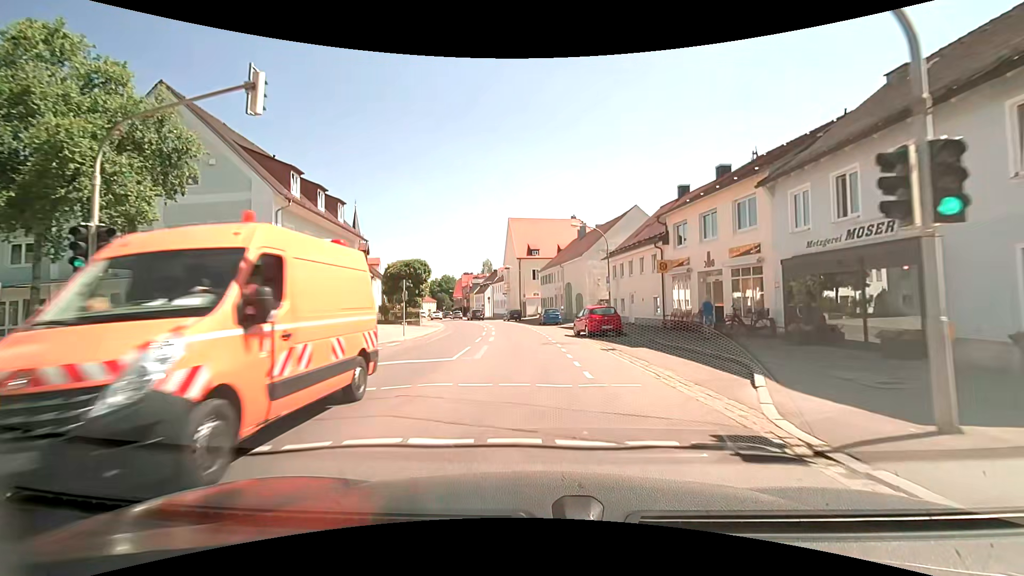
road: secondary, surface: asphalt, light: Day
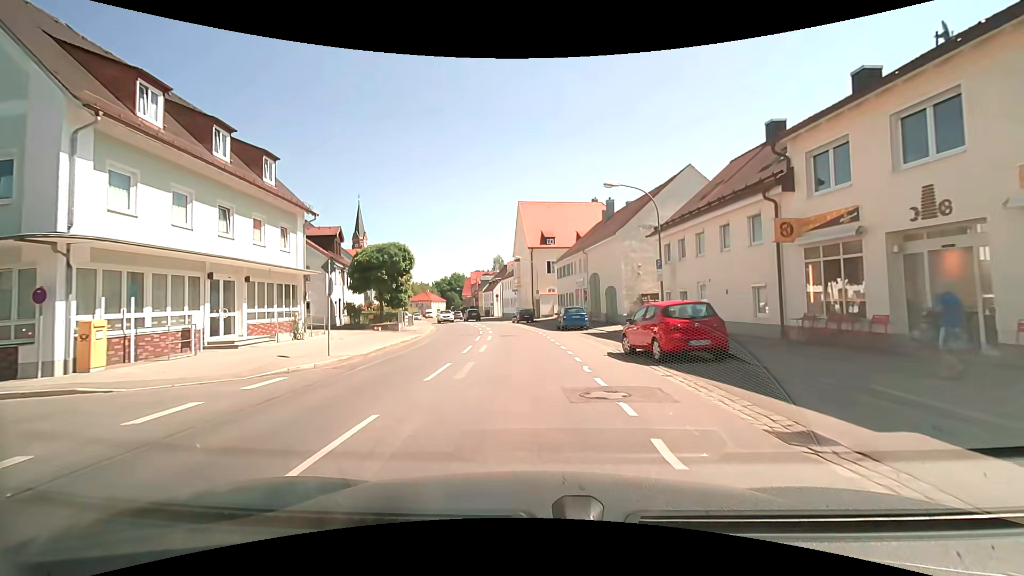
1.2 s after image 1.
(-0.2, +11.7) m; -2°
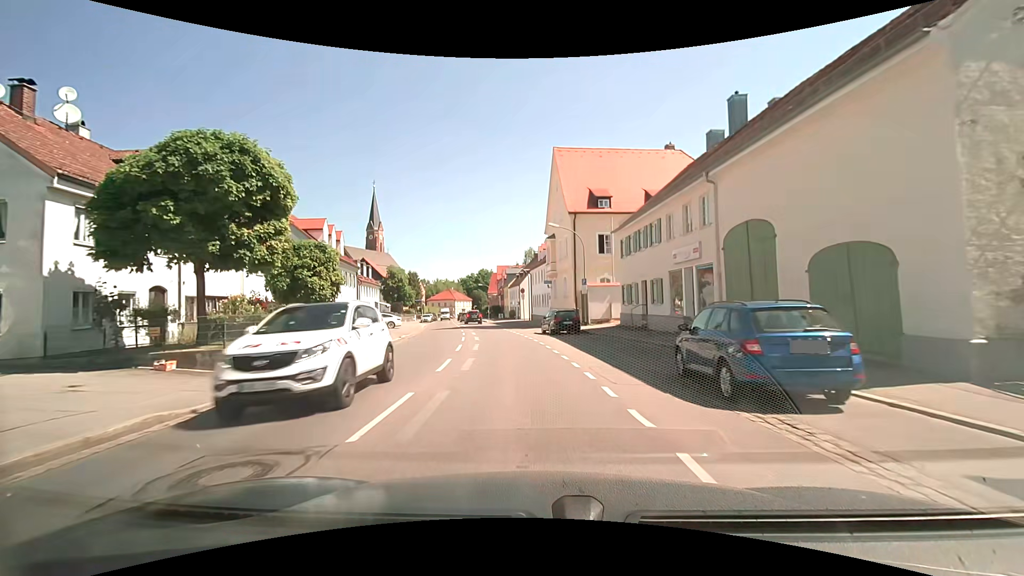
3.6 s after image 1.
(-0.9, +22.8) m; -4°
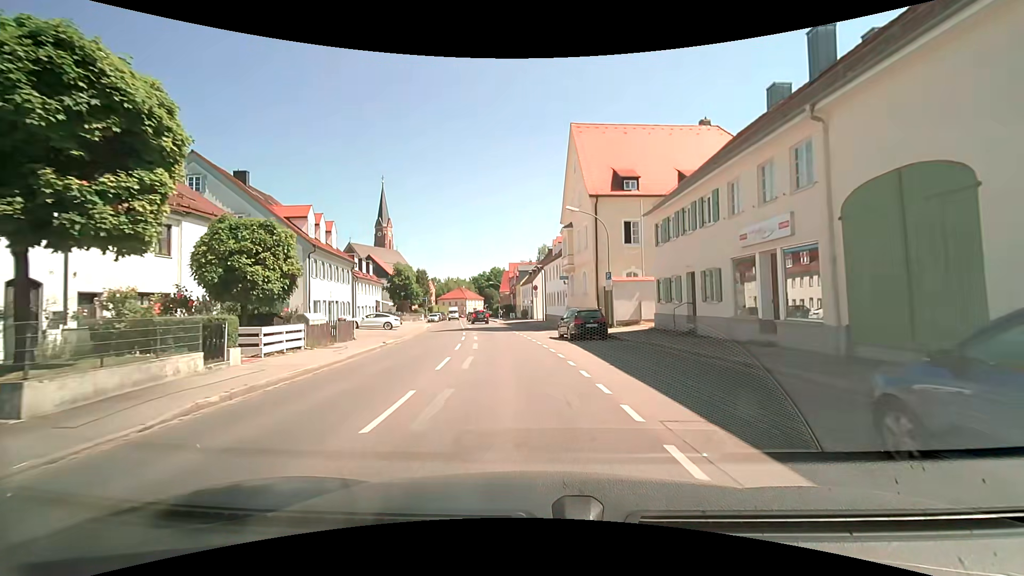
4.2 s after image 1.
(-0.1, +5.6) m; -2°
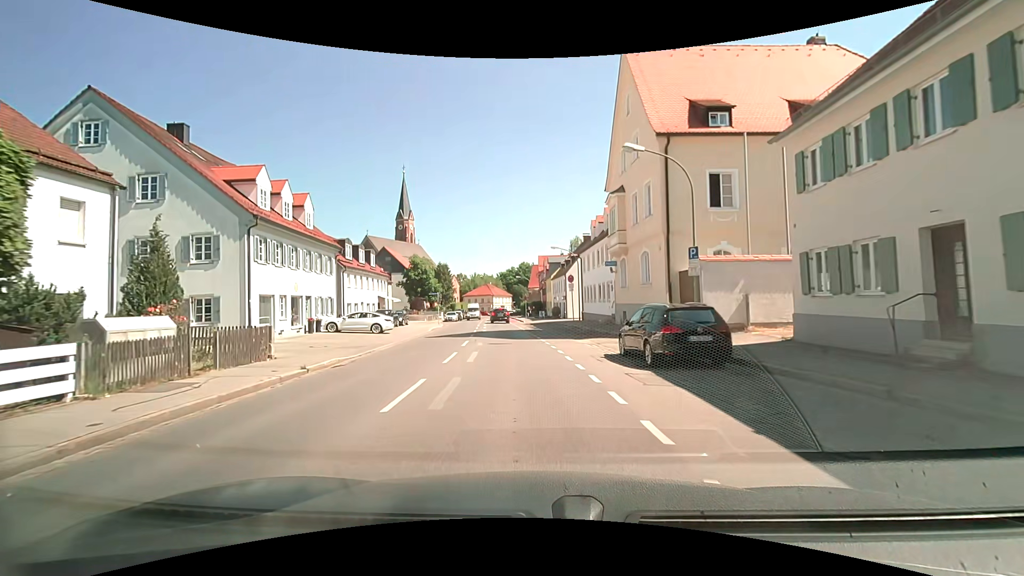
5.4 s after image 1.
(-0.2, +11.1) m; -3°
